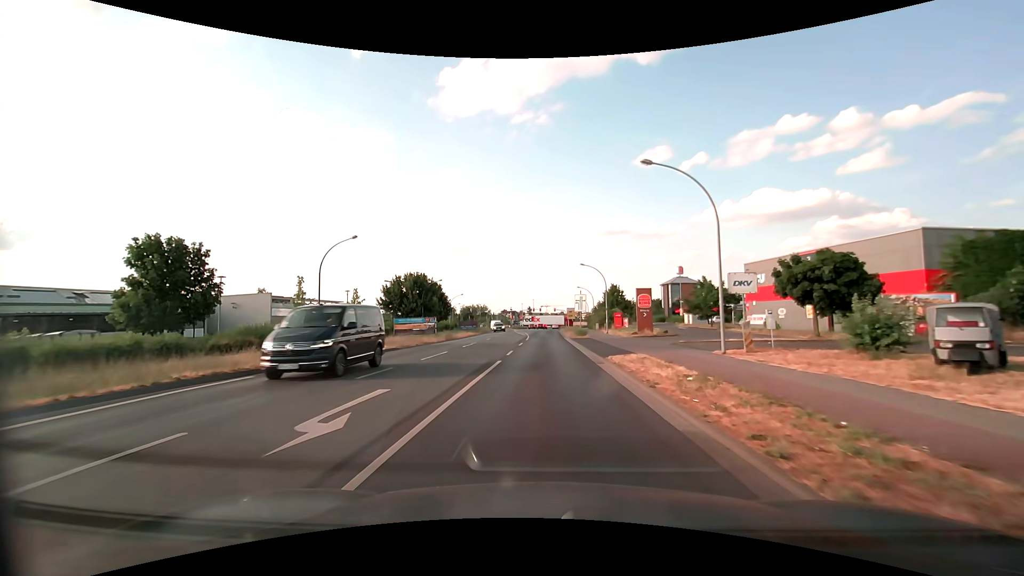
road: tertiary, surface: asphalt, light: Day
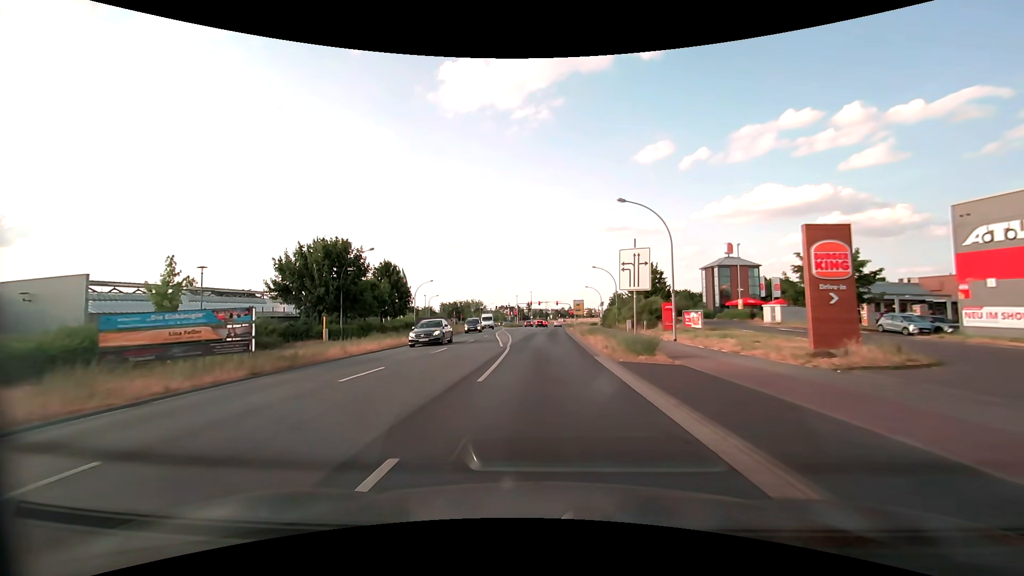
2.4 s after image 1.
(-0.3, +28.5) m; -1°
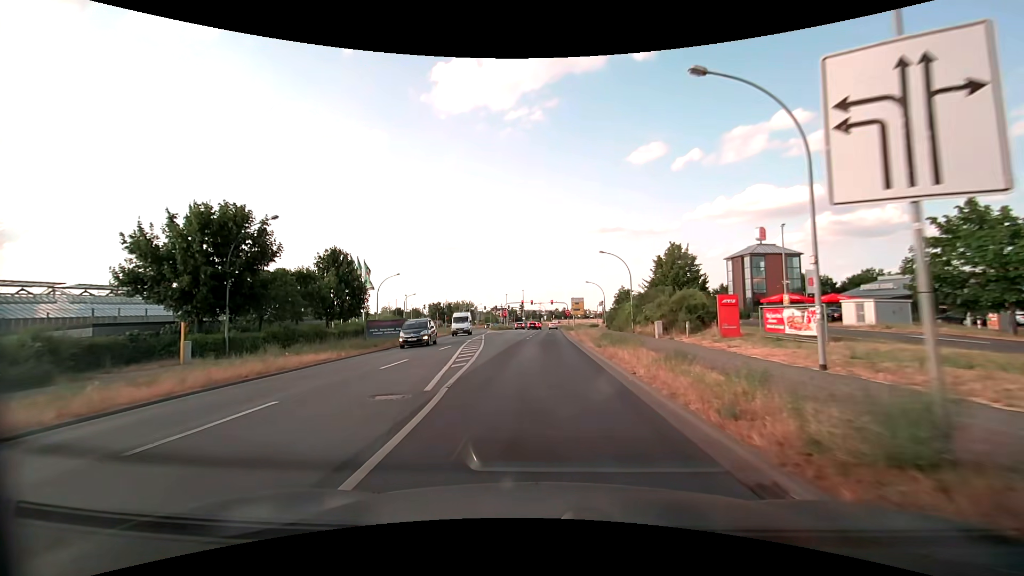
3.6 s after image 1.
(+0.1, +14.4) m; +1°
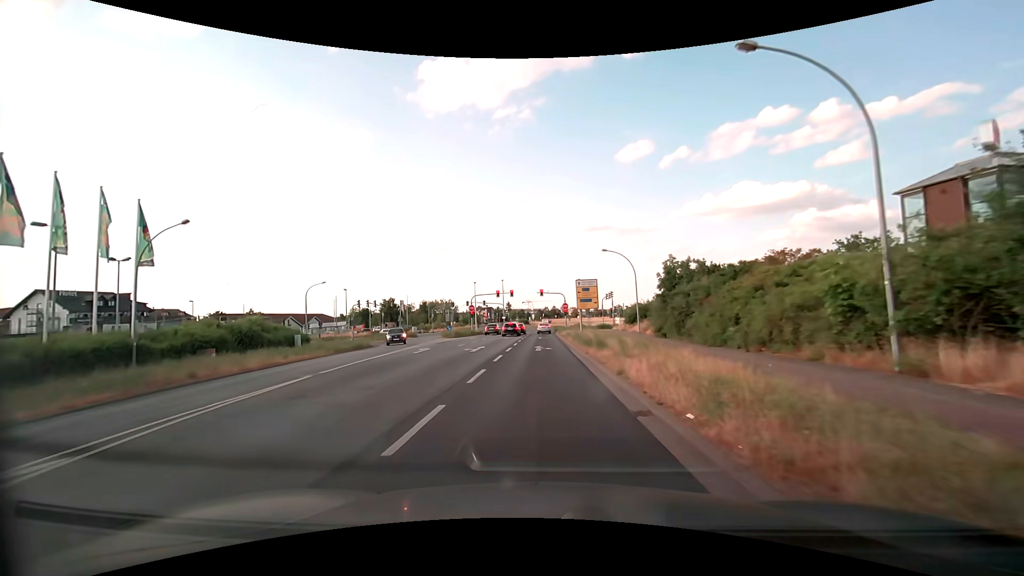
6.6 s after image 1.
(+0.4, +35.4) m; +1°
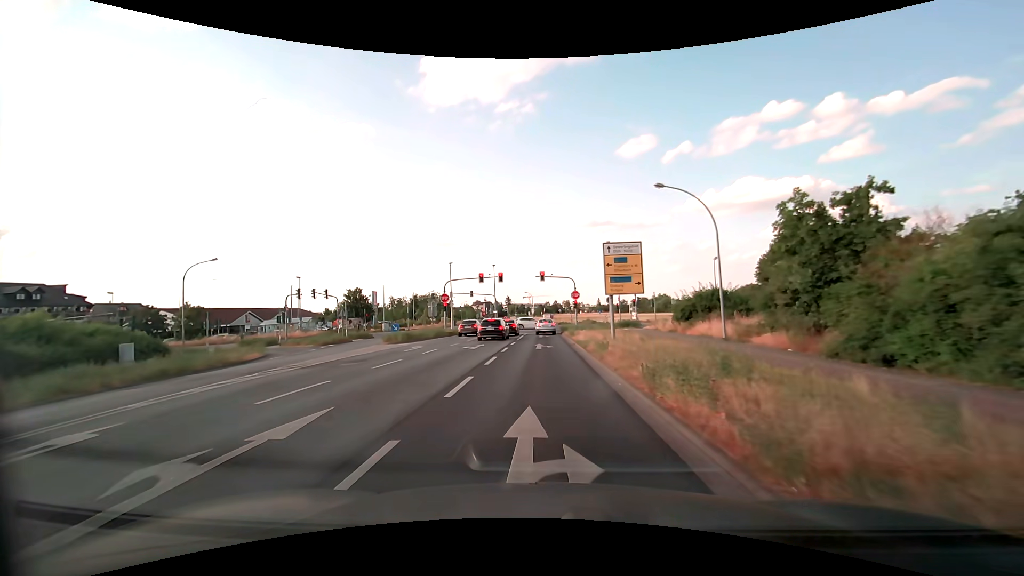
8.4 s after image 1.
(0.0, +20.4) m; 0°
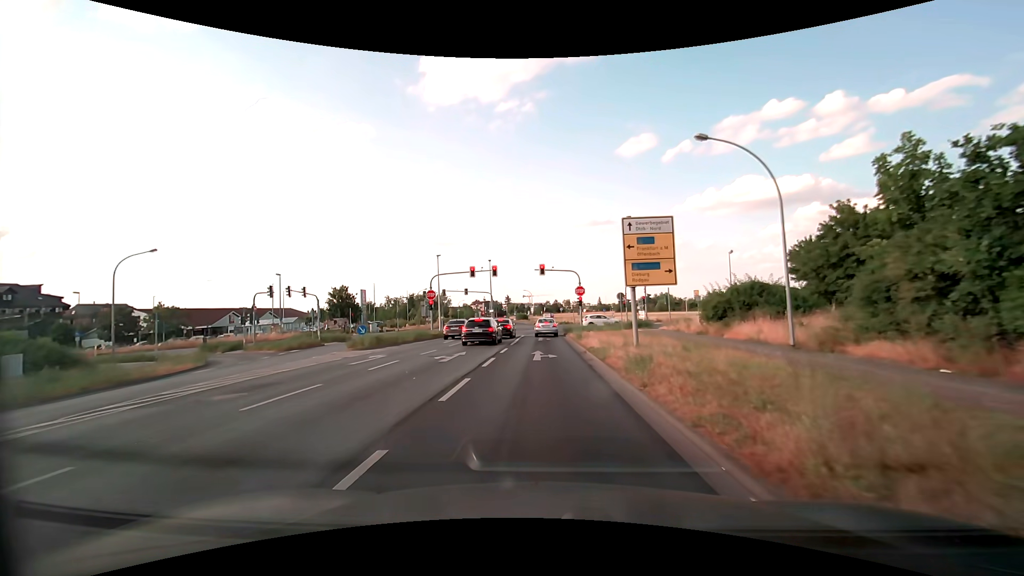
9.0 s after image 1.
(0.0, +6.3) m; 0°
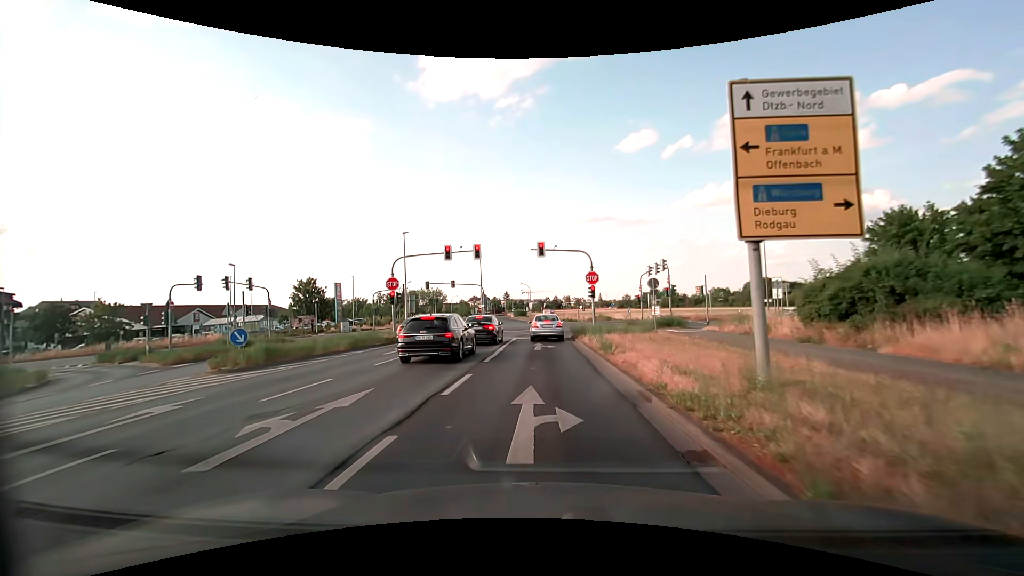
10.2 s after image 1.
(0.0, +11.2) m; 0°
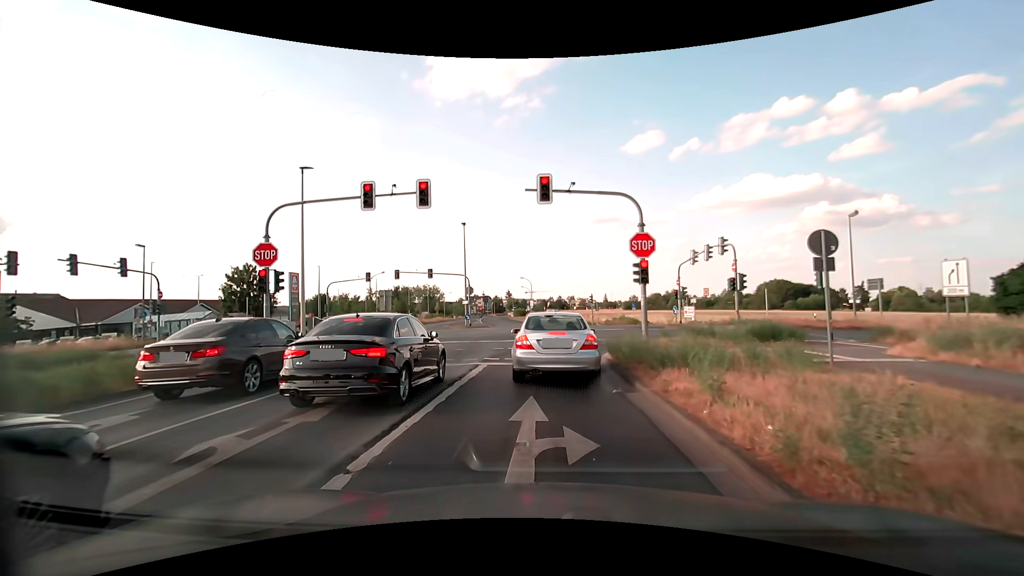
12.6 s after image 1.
(0.0, +15.4) m; -1°
